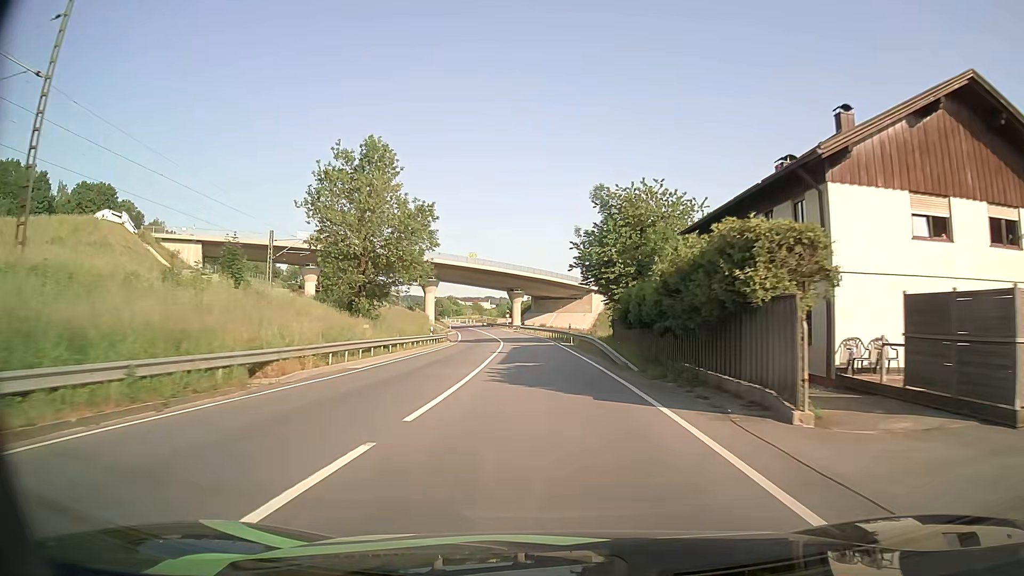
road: primary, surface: asphalt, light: Day
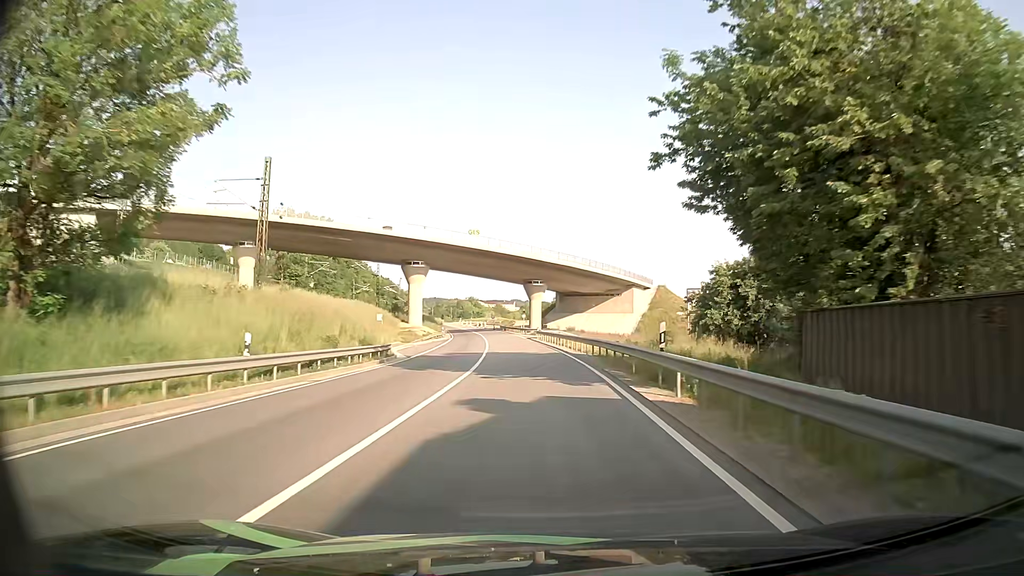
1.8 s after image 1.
(-0.3, +32.5) m; -2°
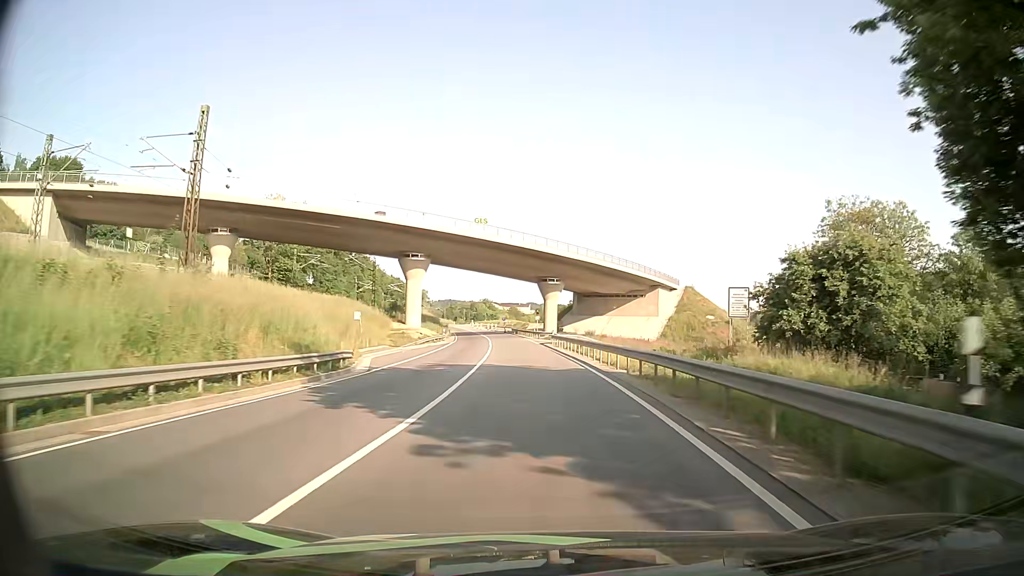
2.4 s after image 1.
(-0.1, +10.8) m; -1°
(0, +10) (0, +20) (-1, +30) (-2, +40) (-3, +50) (-4, +60) (-5, +70) (-6, +80) (-7, +90) (-9, +100) m
